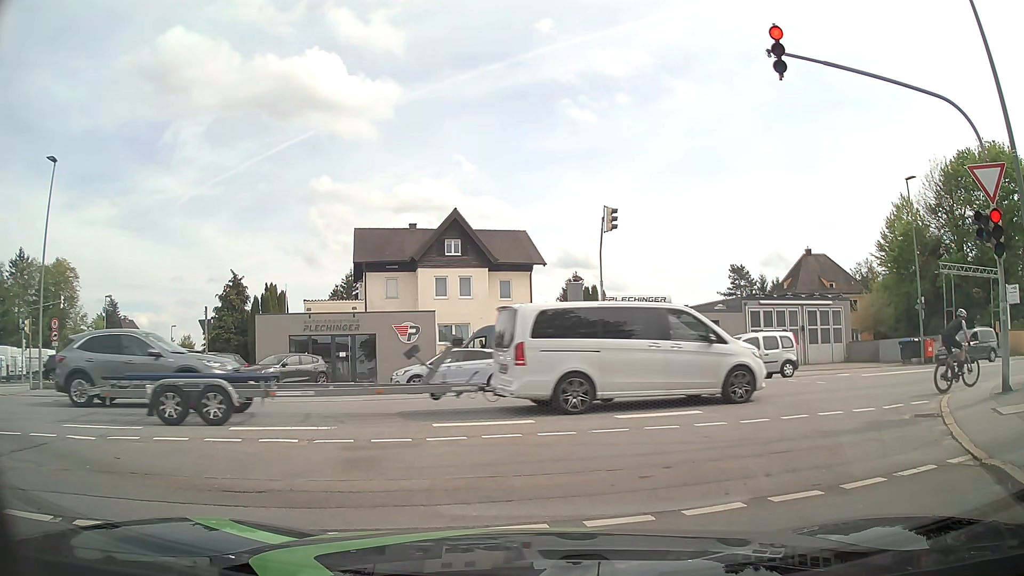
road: residential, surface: asphalt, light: Day
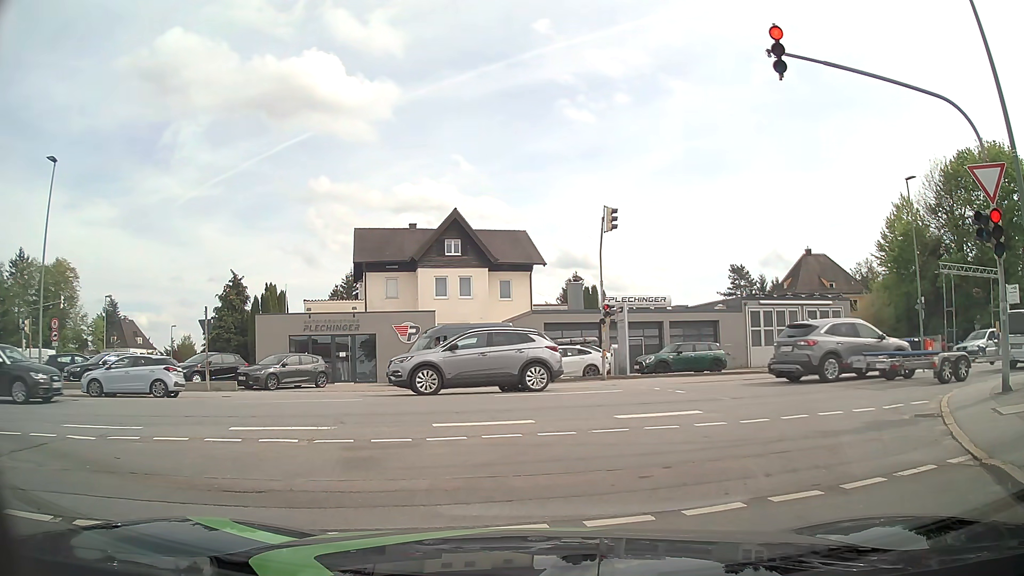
(0.0, 0.0) m; 0°
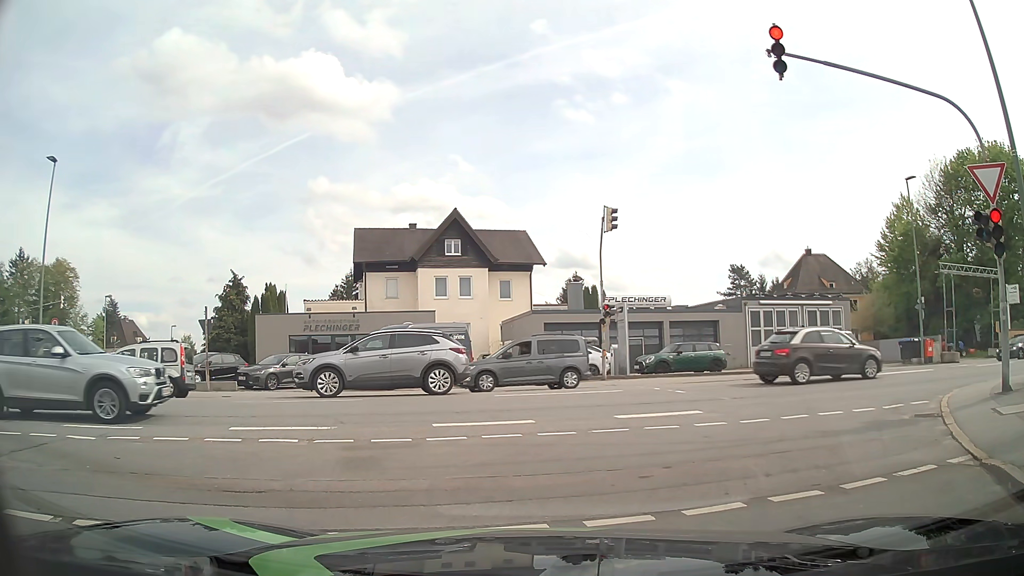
(0.0, 0.0) m; 0°
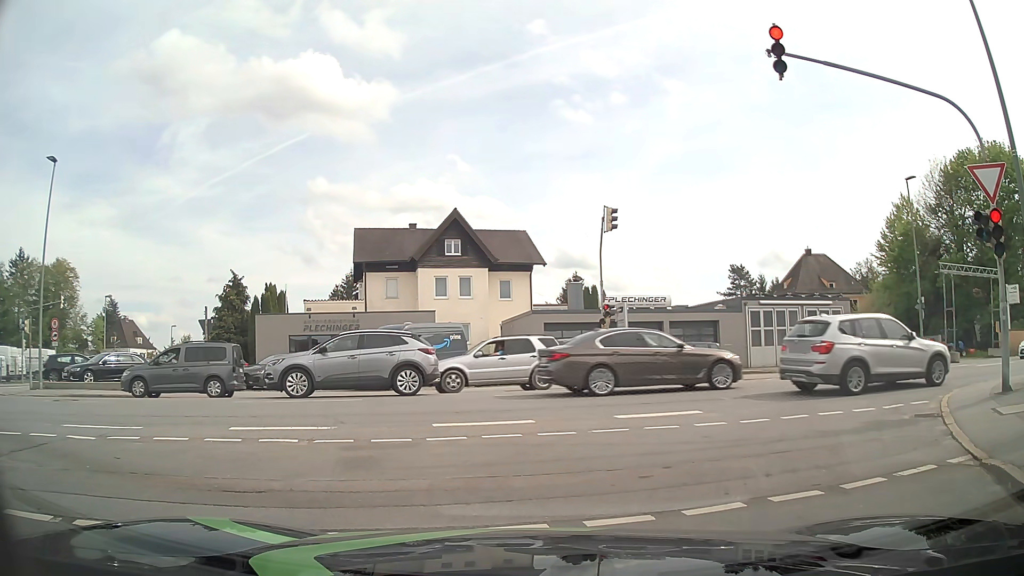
(0.0, 0.0) m; 0°
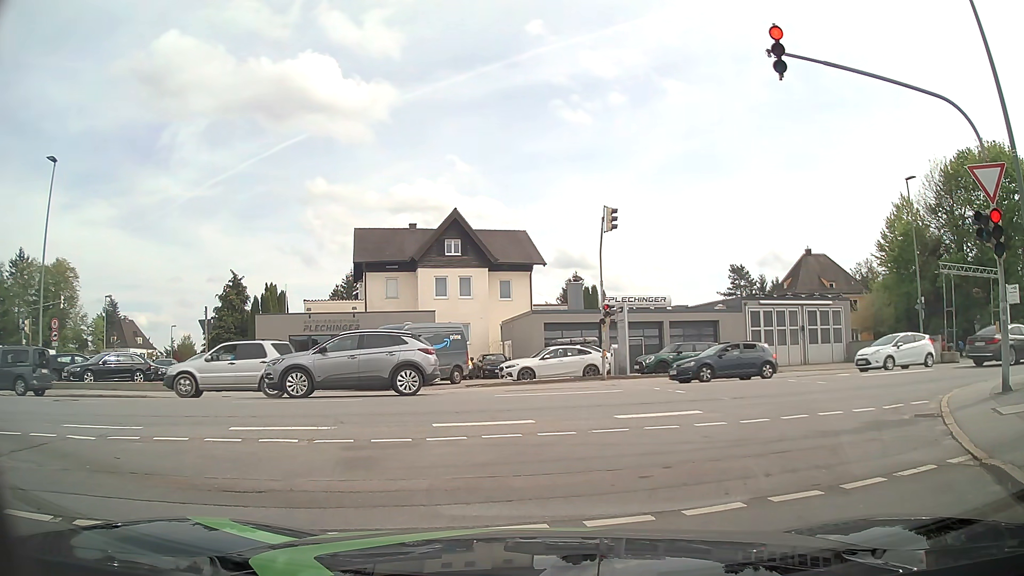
(0.0, 0.0) m; 0°
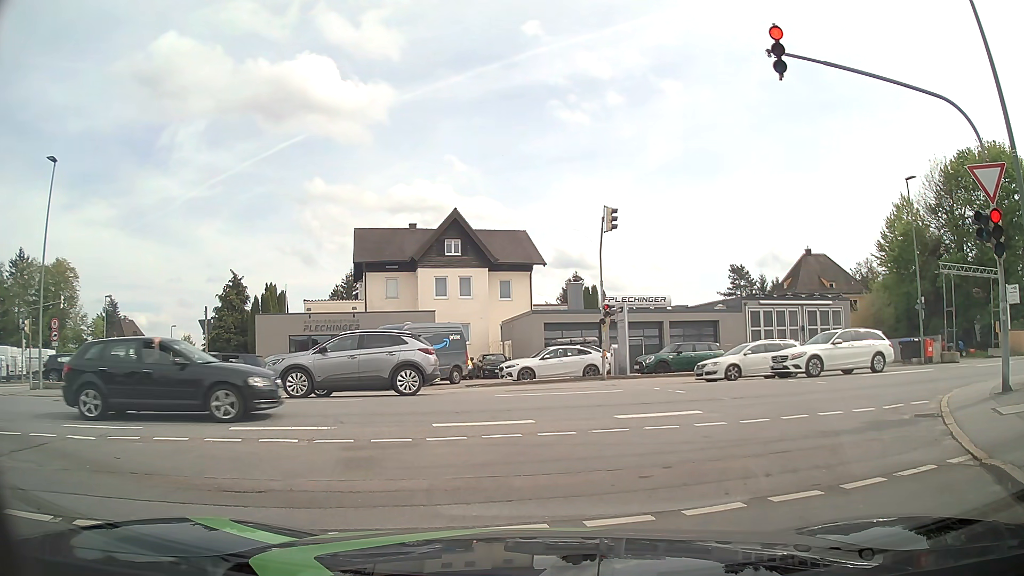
(0.0, 0.0) m; 0°
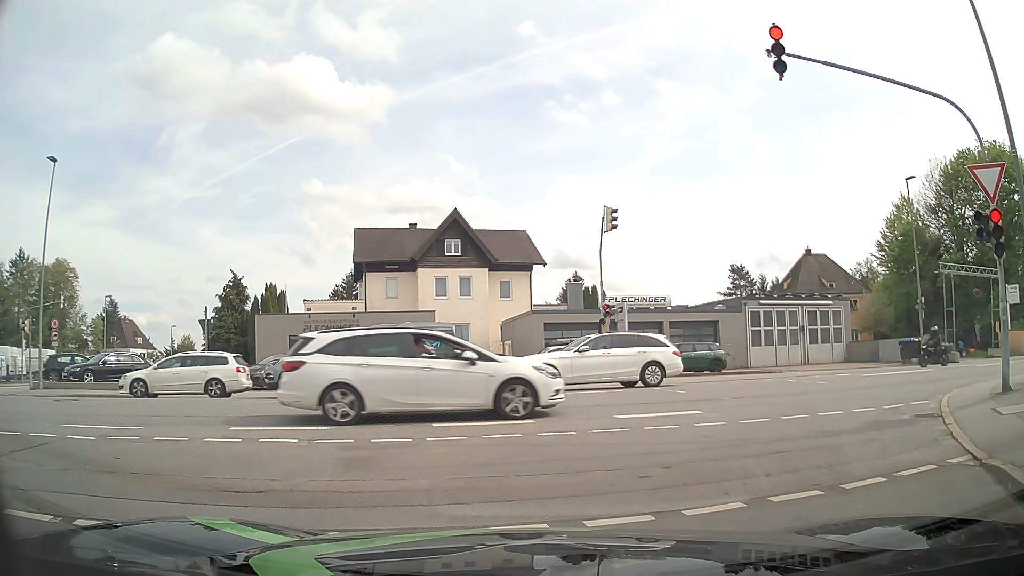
(0.0, 0.0) m; 0°
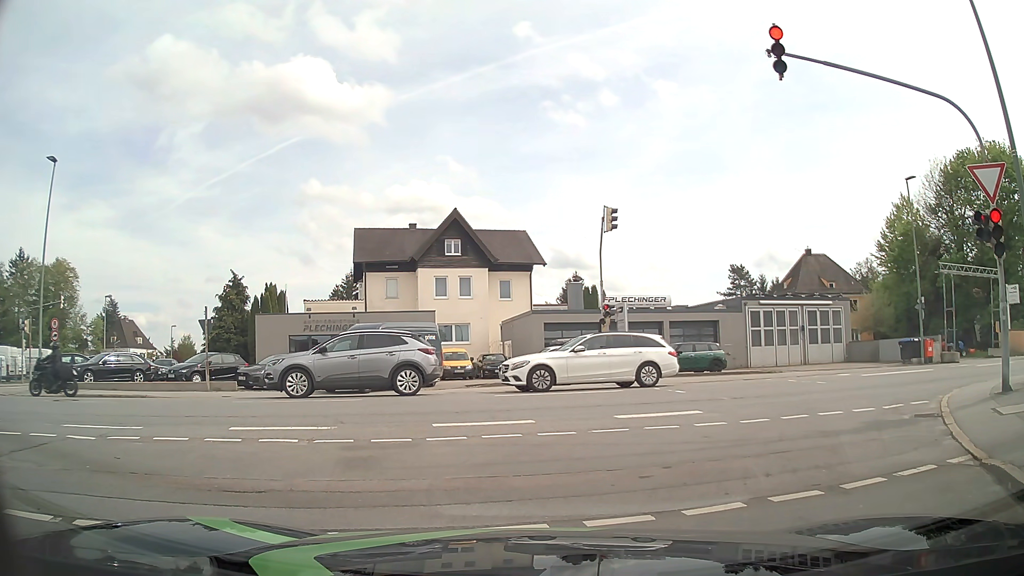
(0.0, 0.0) m; 0°
(+2, +10) (+9, +16) (+19, +20) (+28, +22) (+38, +25) (+48, +27) (+57, +30) (+67, +32) (+77, +35) (+86, +37) m
